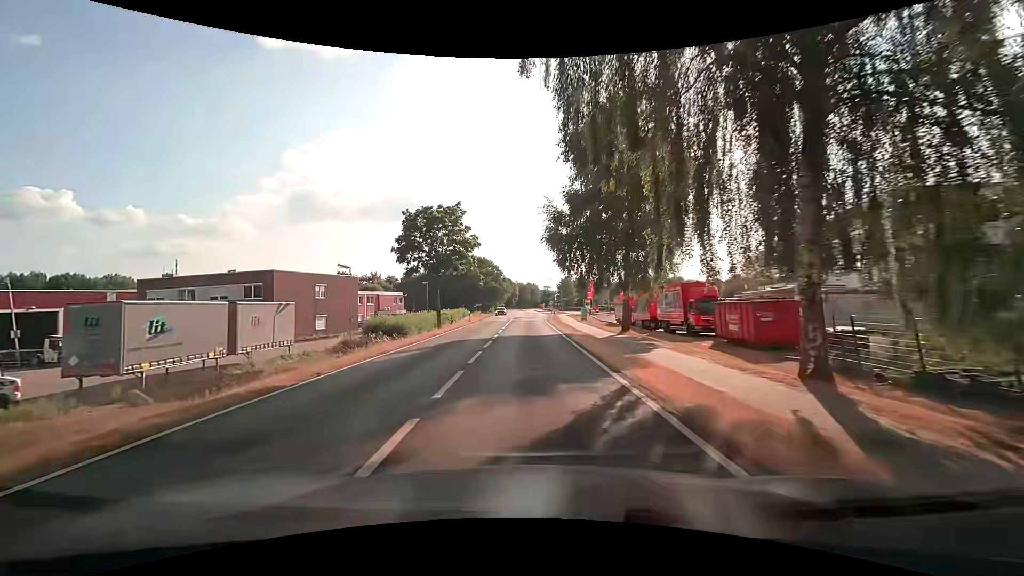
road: secondary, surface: paved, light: Day
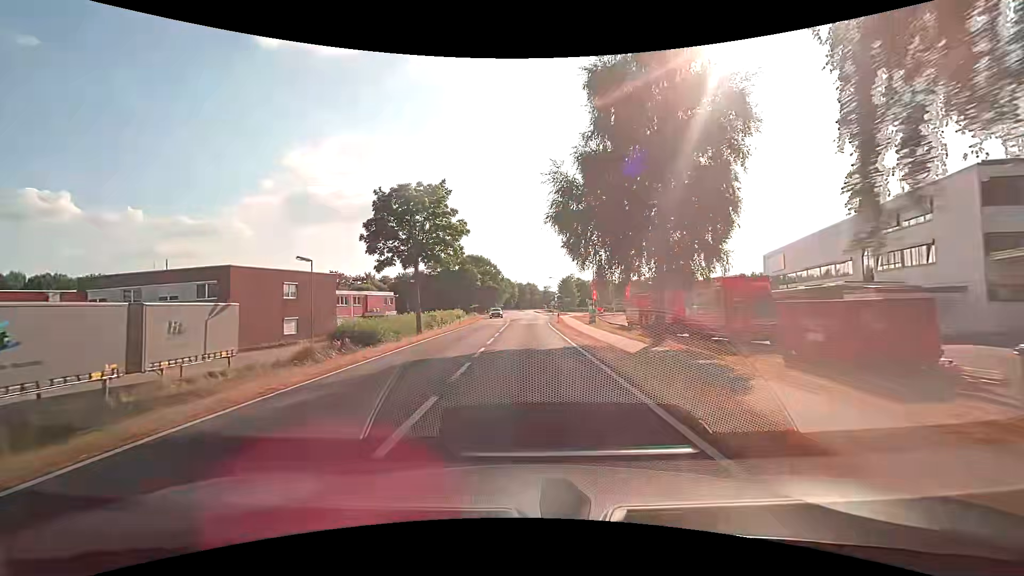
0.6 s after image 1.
(0.0, +7.4) m; 0°
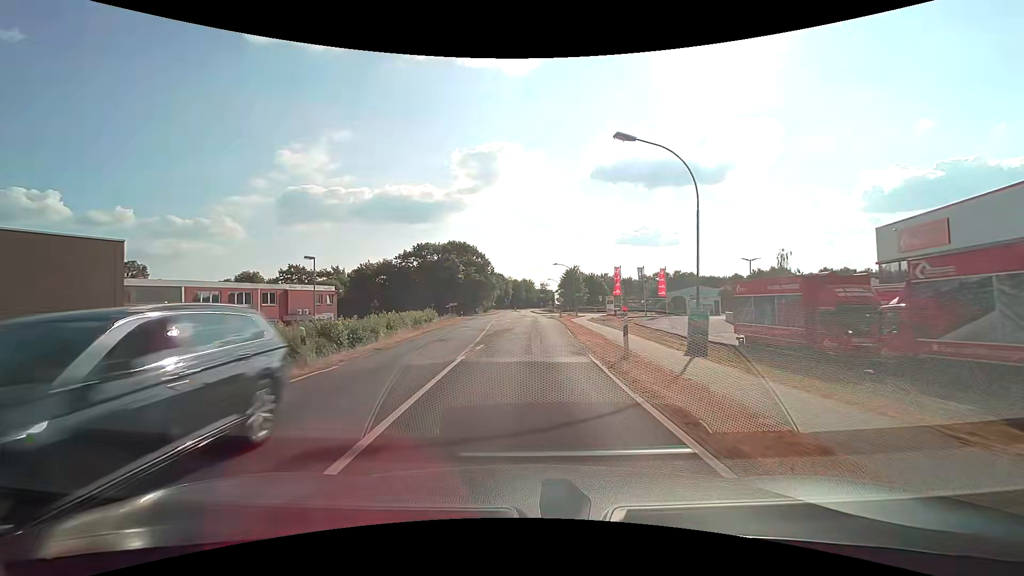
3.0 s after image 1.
(+0.2, +30.0) m; 0°
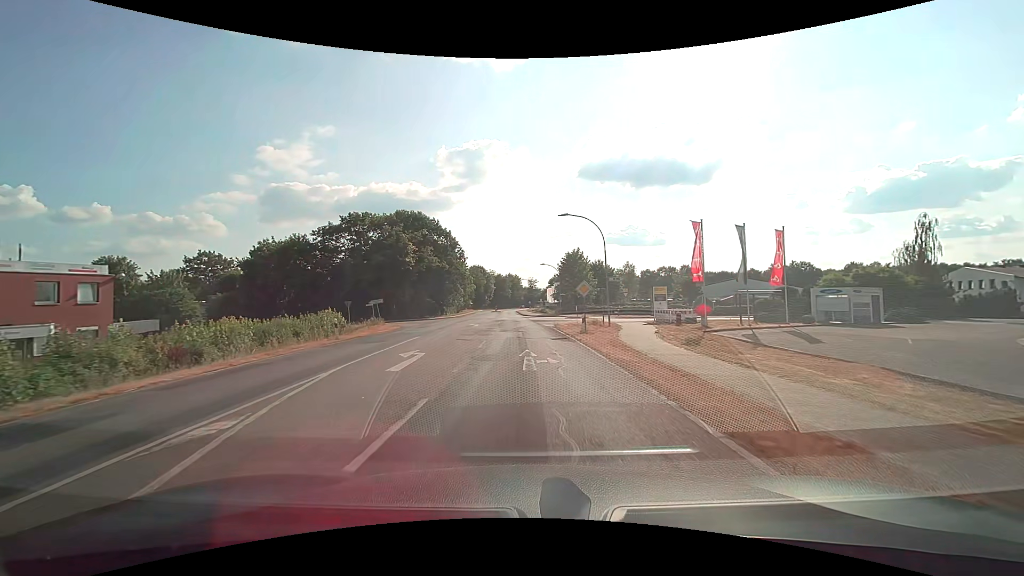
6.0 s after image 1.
(+0.9, +37.9) m; +2°
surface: asphalt
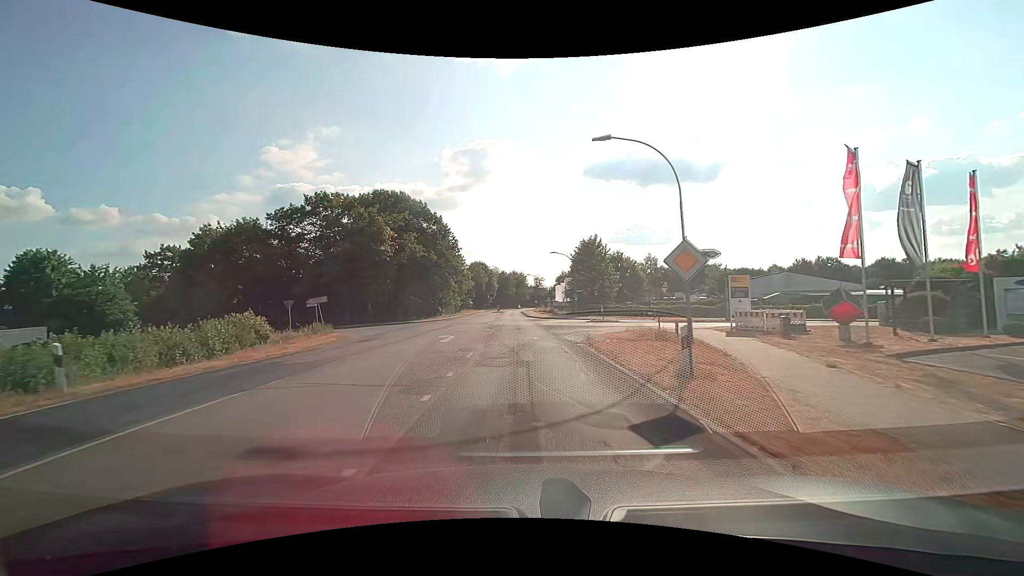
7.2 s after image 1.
(-0.1, +15.2) m; 0°
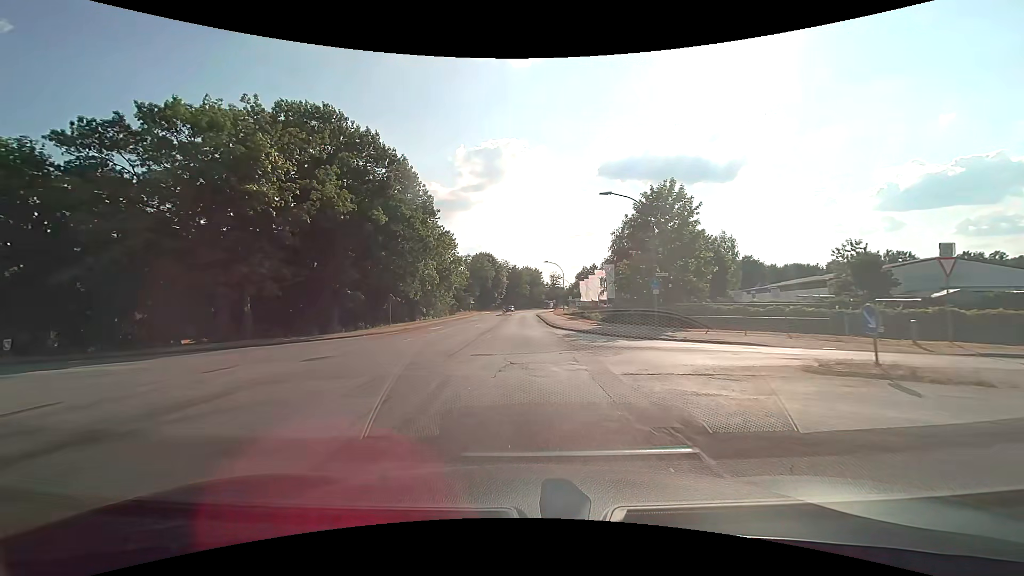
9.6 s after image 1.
(-0.6, +30.4) m; -2°
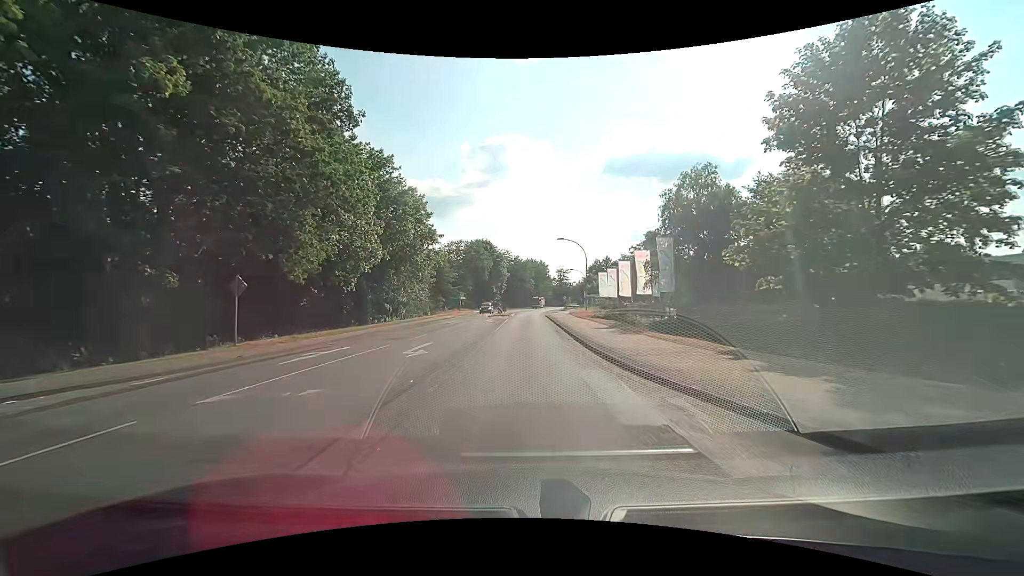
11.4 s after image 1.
(-0.1, +22.8) m; 0°
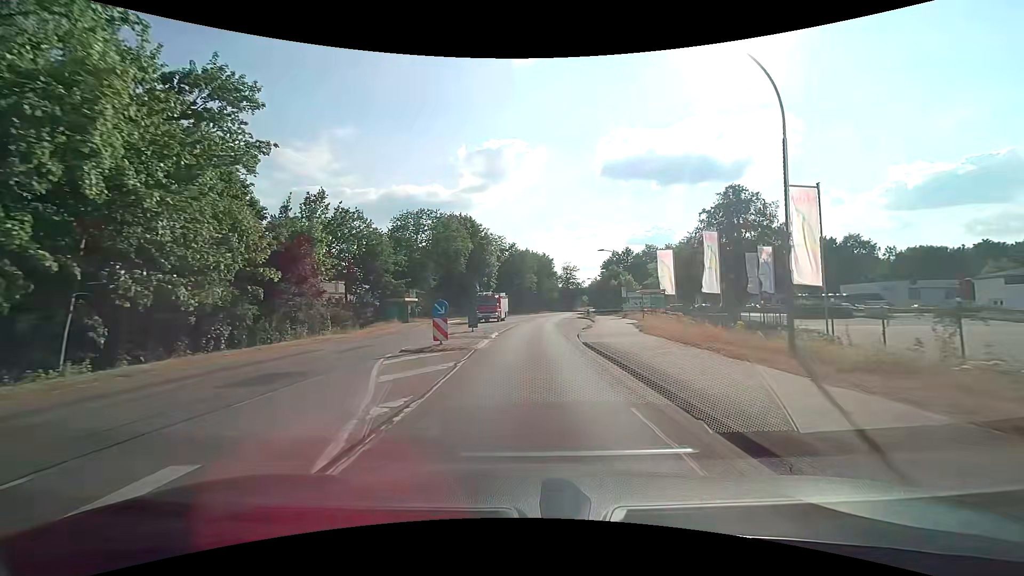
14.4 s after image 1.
(0.0, +38.1) m; 0°
(0, +10) (0, +20) (0, +30) (+1, +40) (+1, +50) (+2, +60) (+3, +70) (+5, +80) (+6, +90) (+8, +100) m
